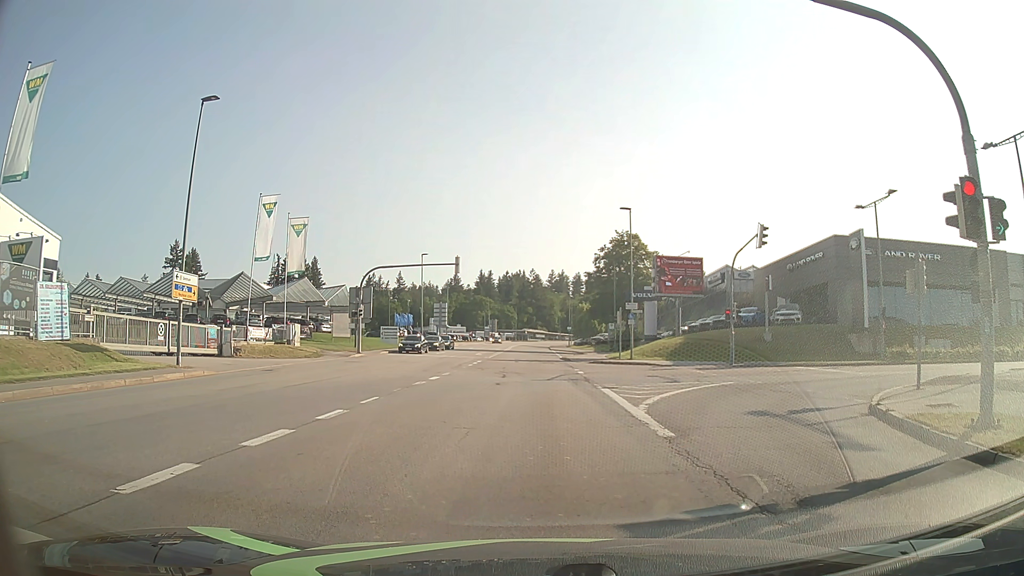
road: tertiary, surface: asphalt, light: Day
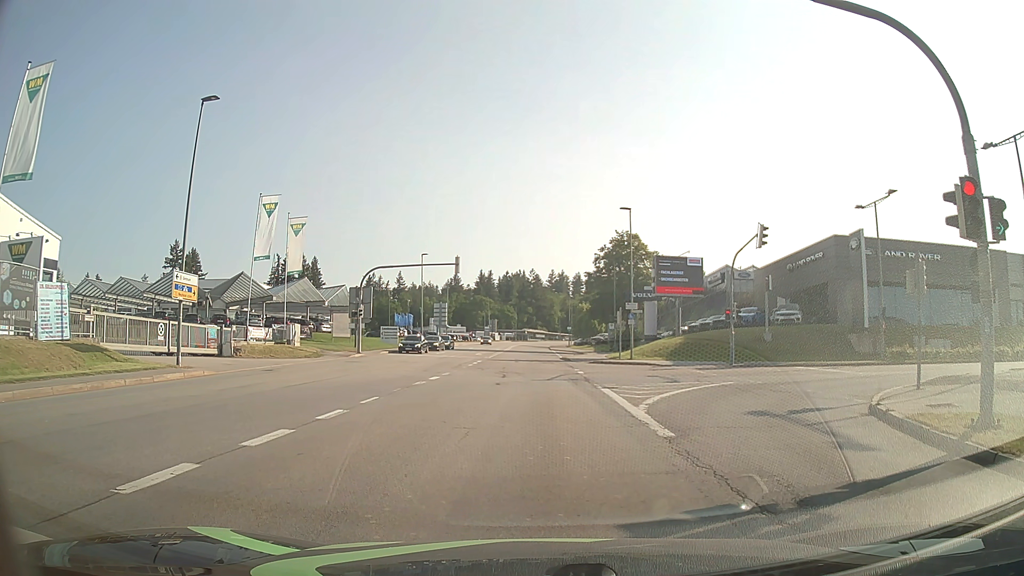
(0.0, 0.0) m; 0°
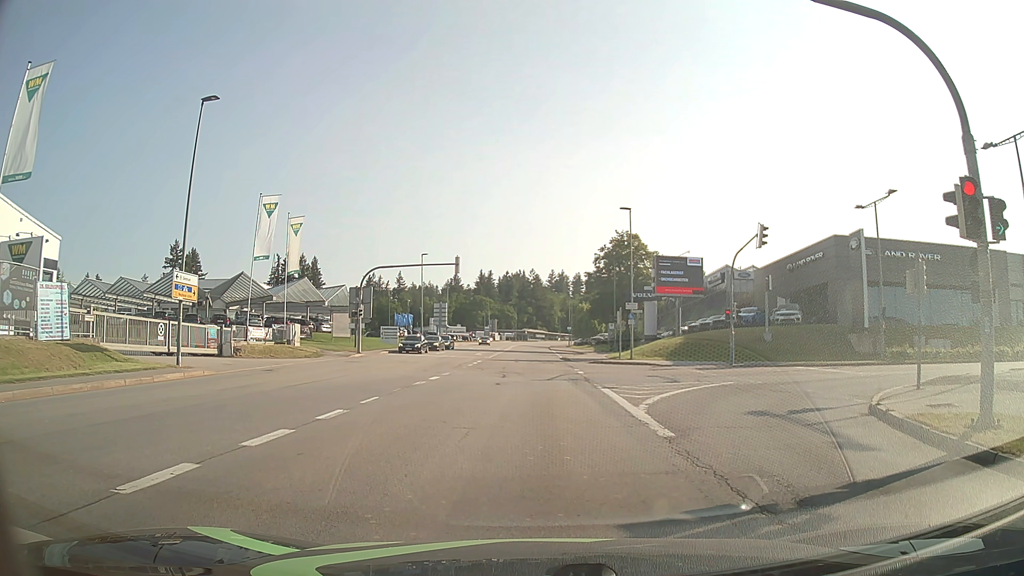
(0.0, 0.0) m; 0°
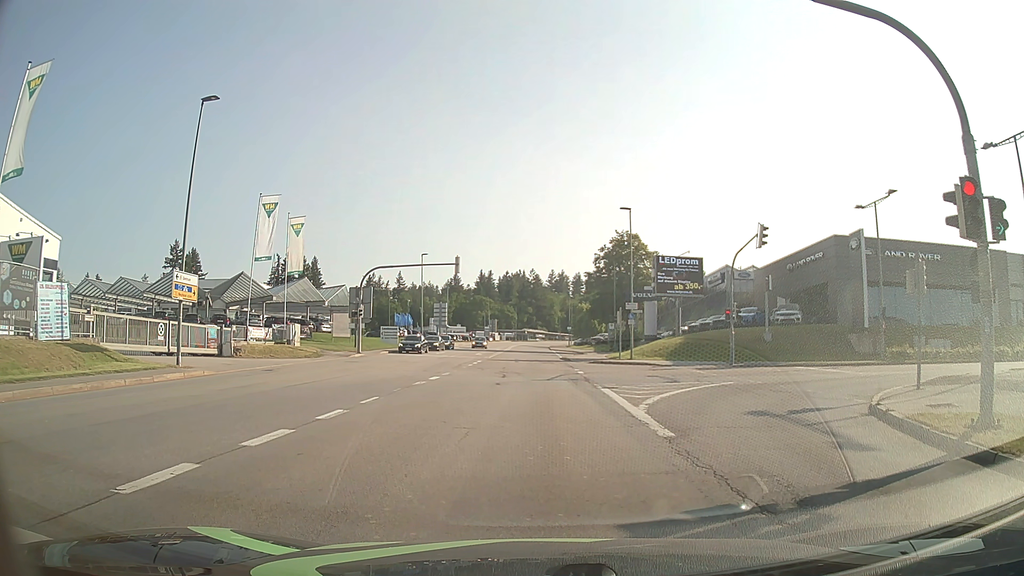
(0.0, 0.0) m; 0°
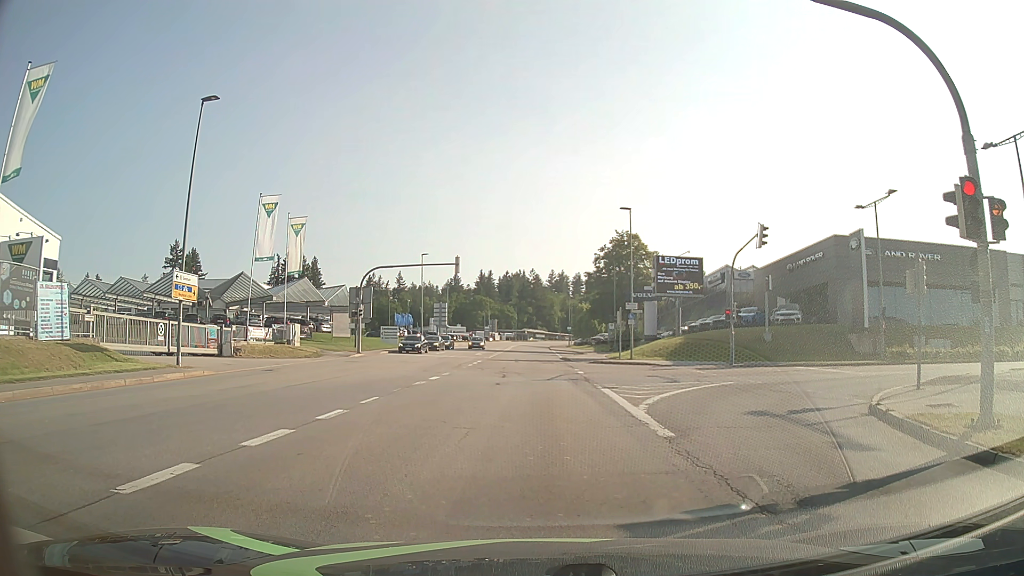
(0.0, 0.0) m; 0°
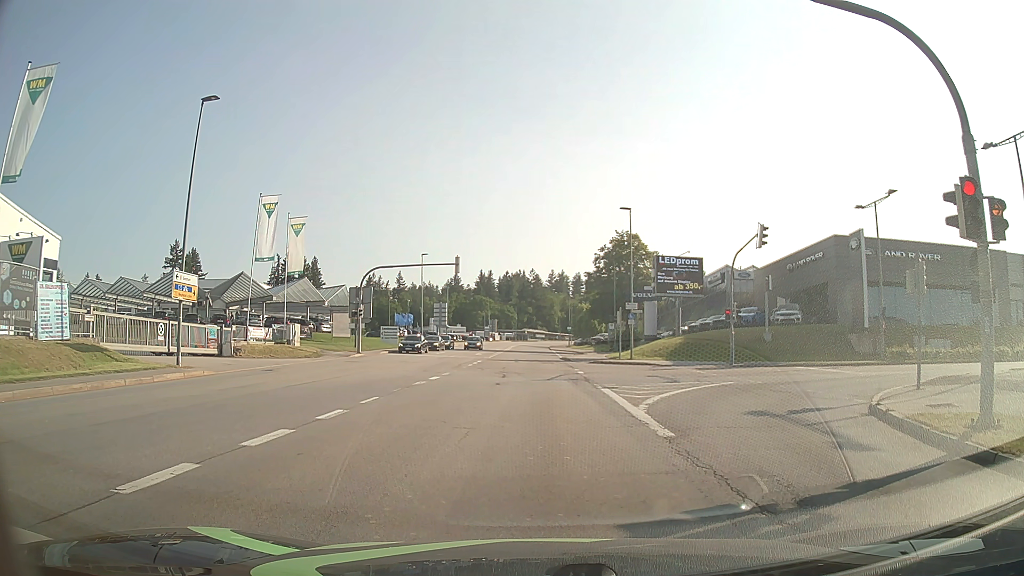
(0.0, 0.0) m; 0°
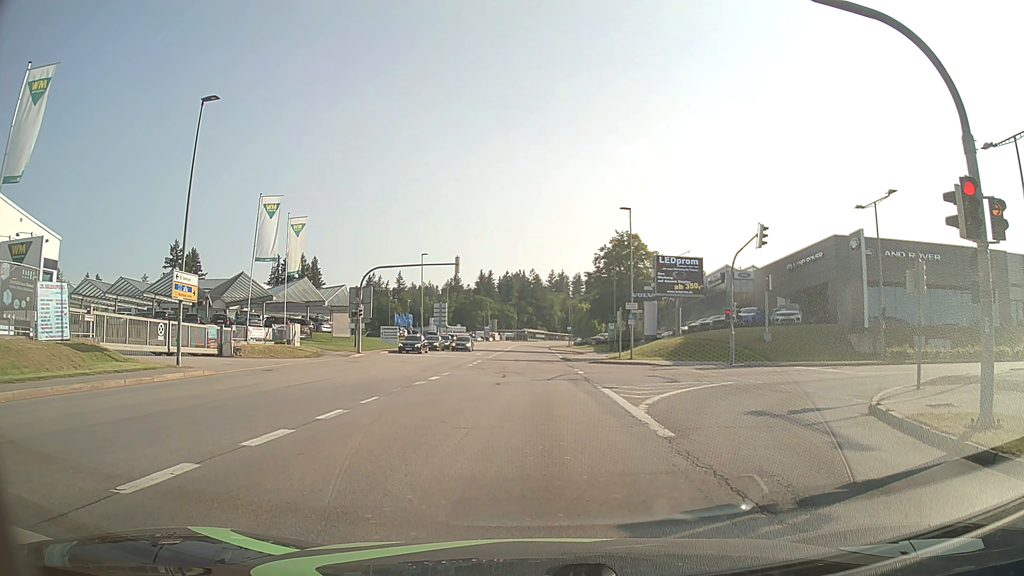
(0.0, 0.0) m; 0°
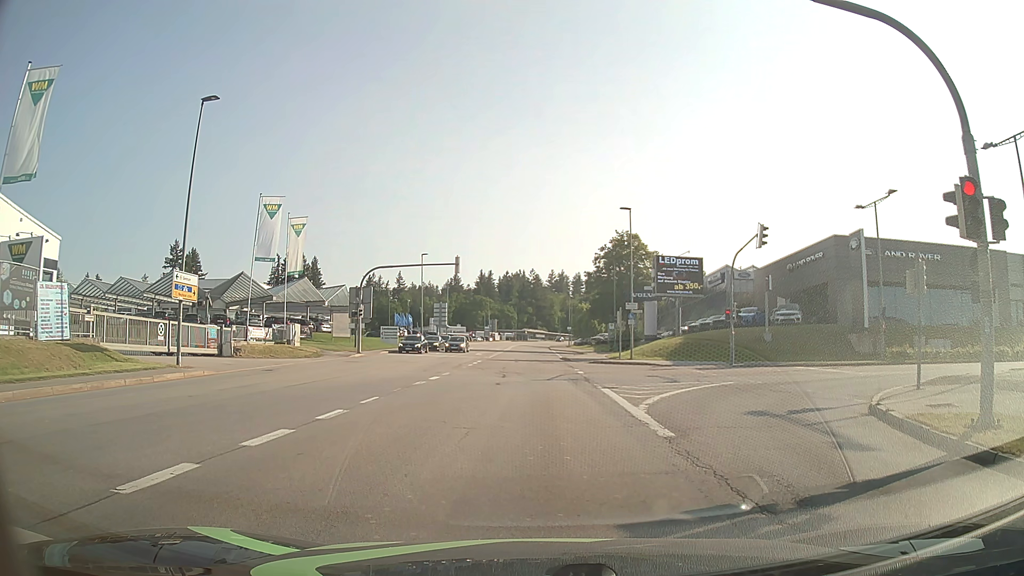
(0.0, 0.0) m; 0°
(0, +10) (-1, +20) (-1, +30) (-1, +40) (-2, +50) (-2, +60) (-2, +70) (-3, +80) (-3, +90) (-3, +100) m
